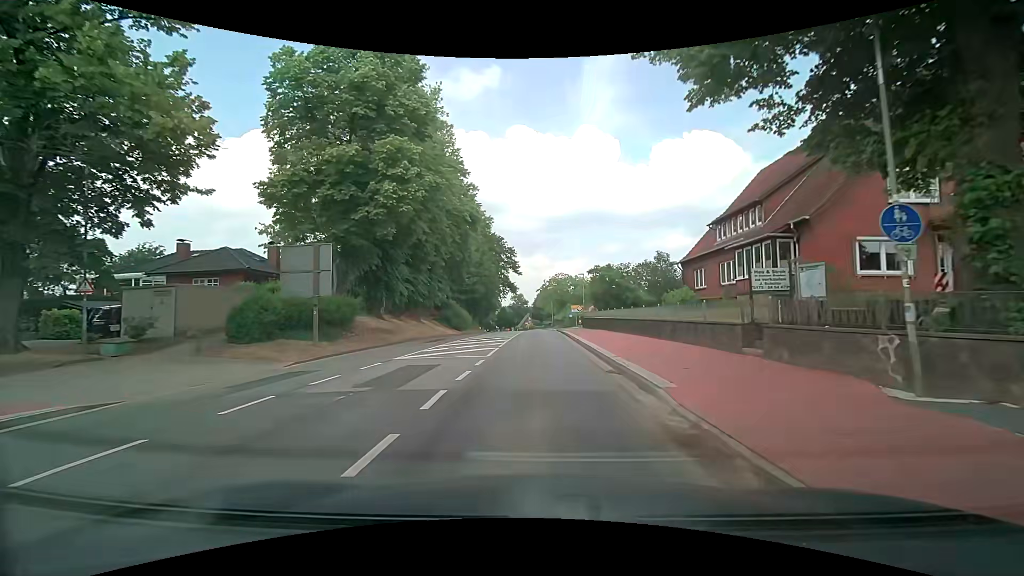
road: secondary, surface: asphalt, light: Day
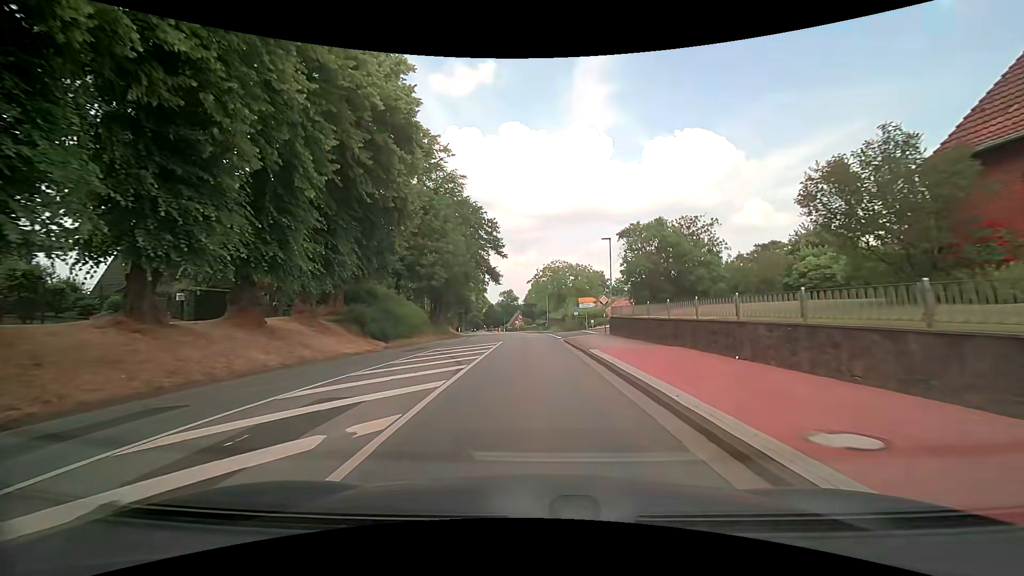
(+0.1, +25.3) m; +1°
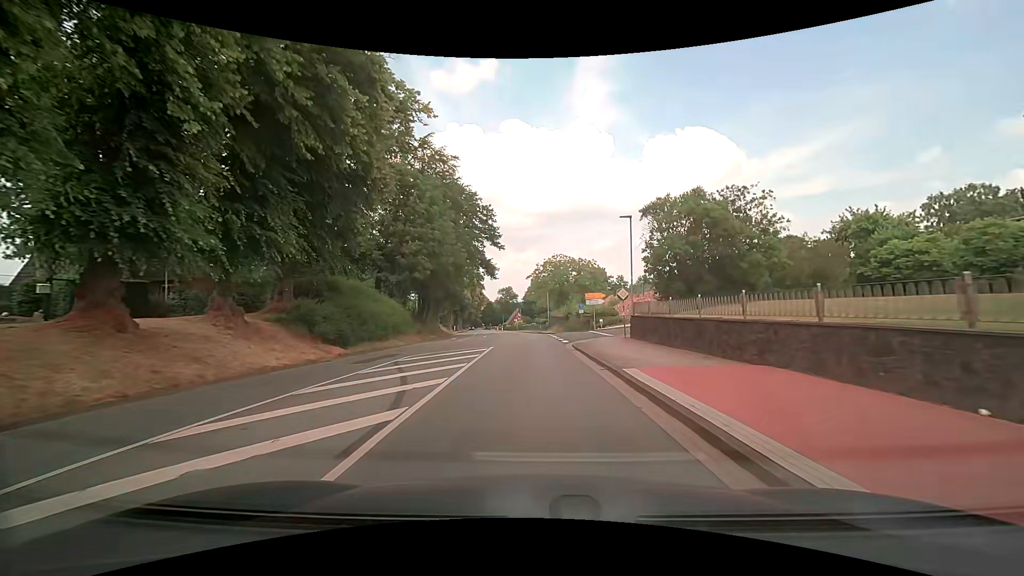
(0.0, +6.8) m; 0°
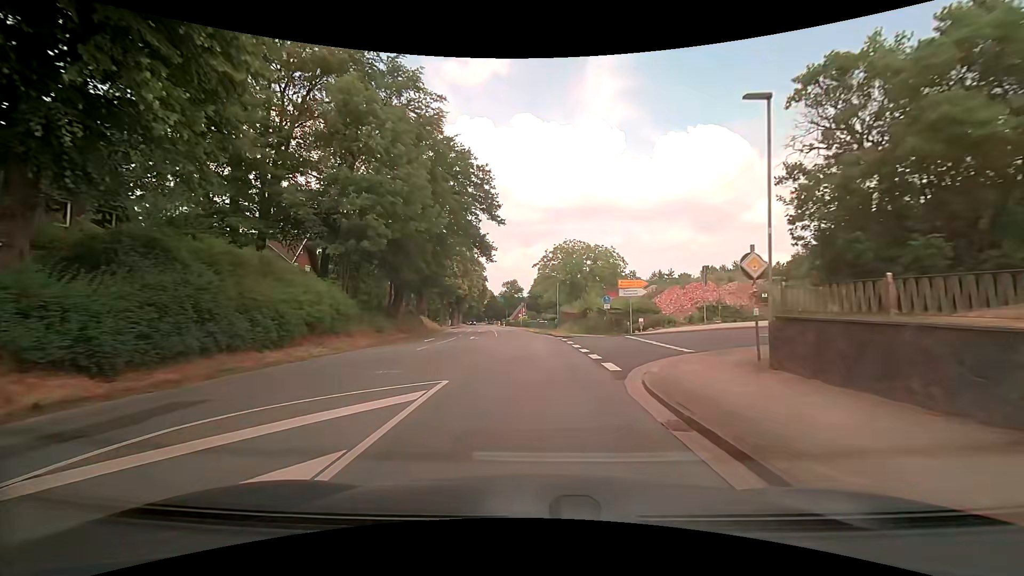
(-0.1, +13.9) m; 0°
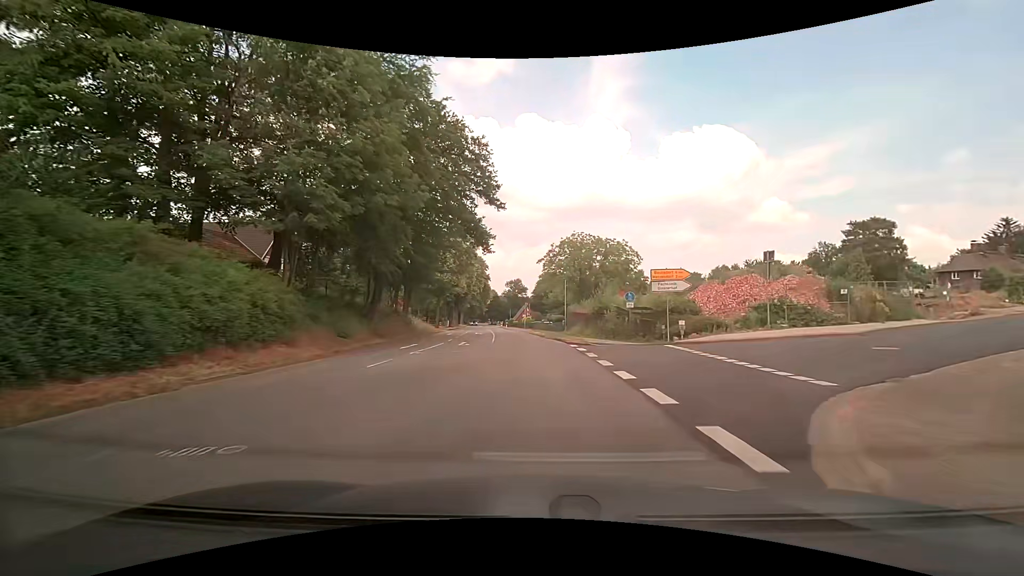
(-0.1, +7.1) m; -1°
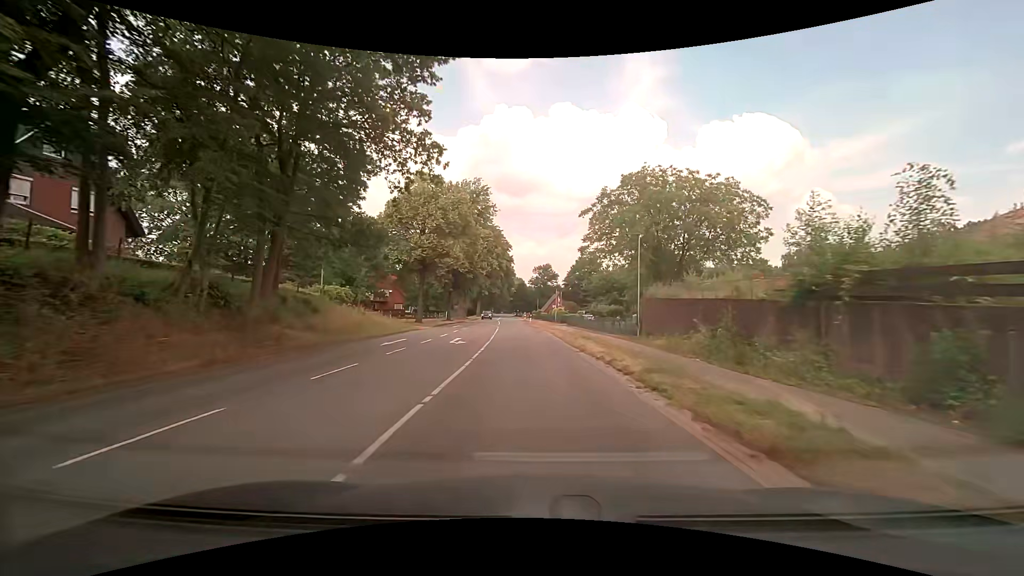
(-0.6, +29.2) m; -3°
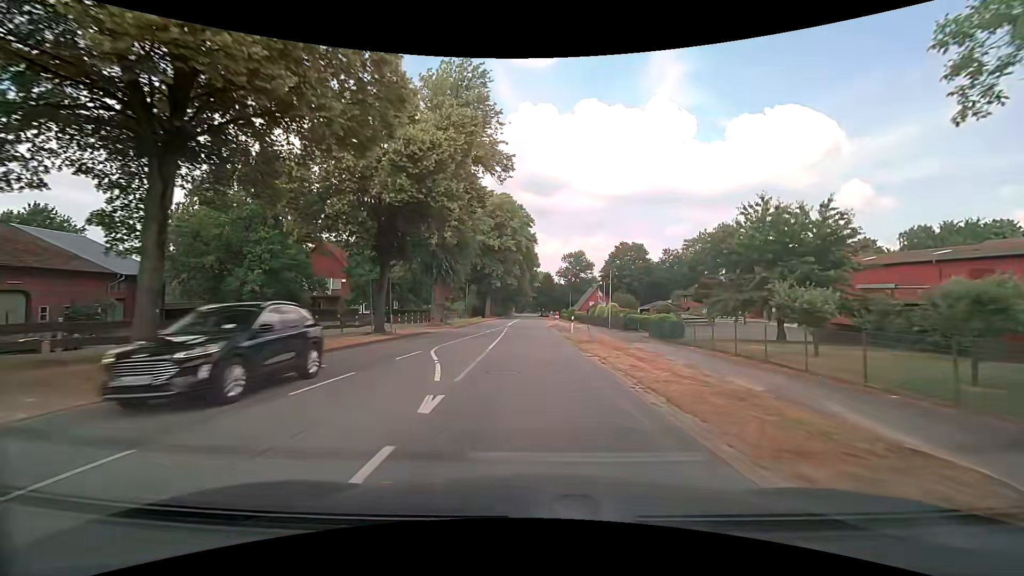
(-1.2, +38.5) m; -3°
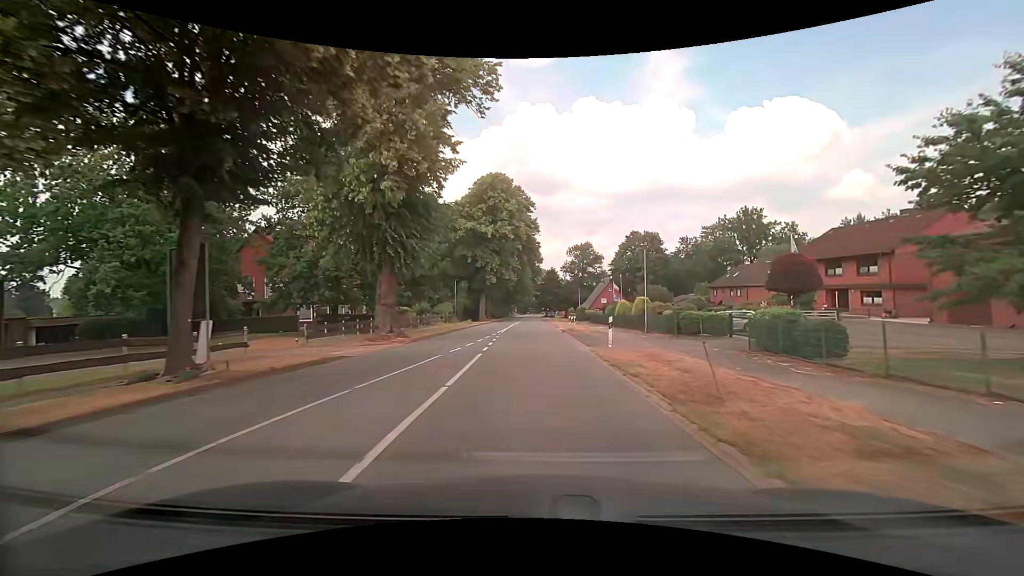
(0.0, +15.7) m; 0°
